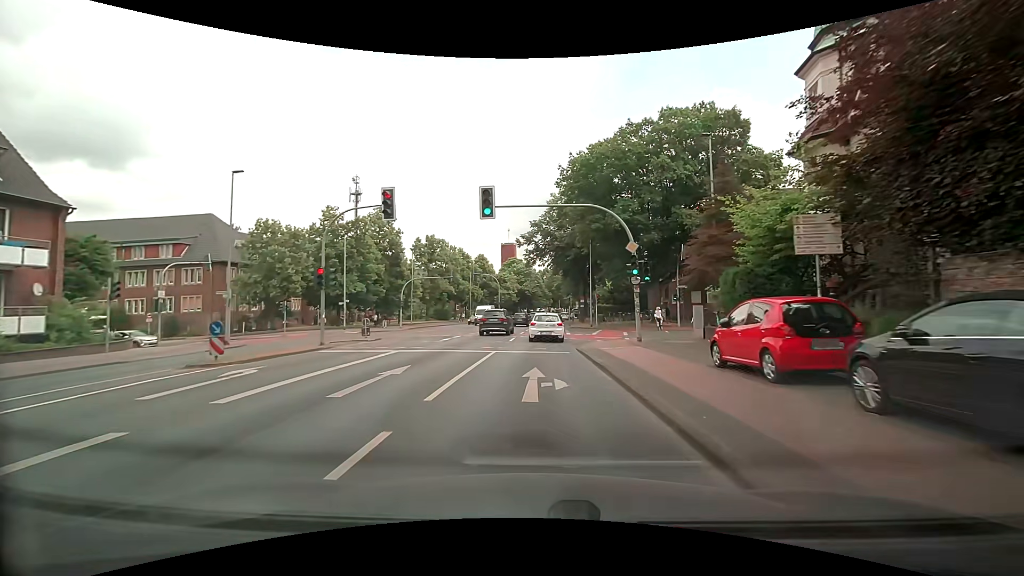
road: secondary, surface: asphalt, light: Day
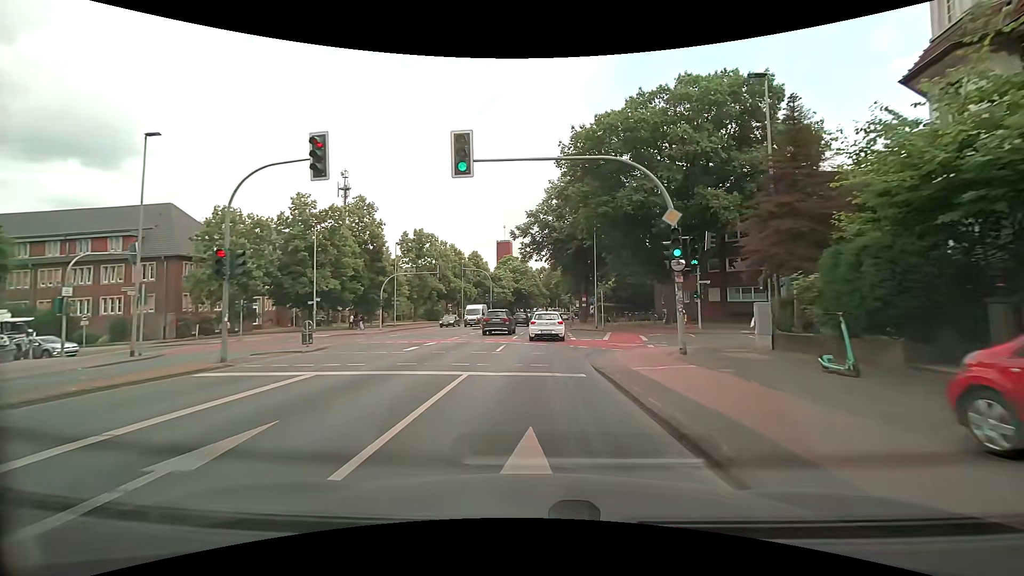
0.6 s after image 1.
(+0.1, +6.5) m; 0°
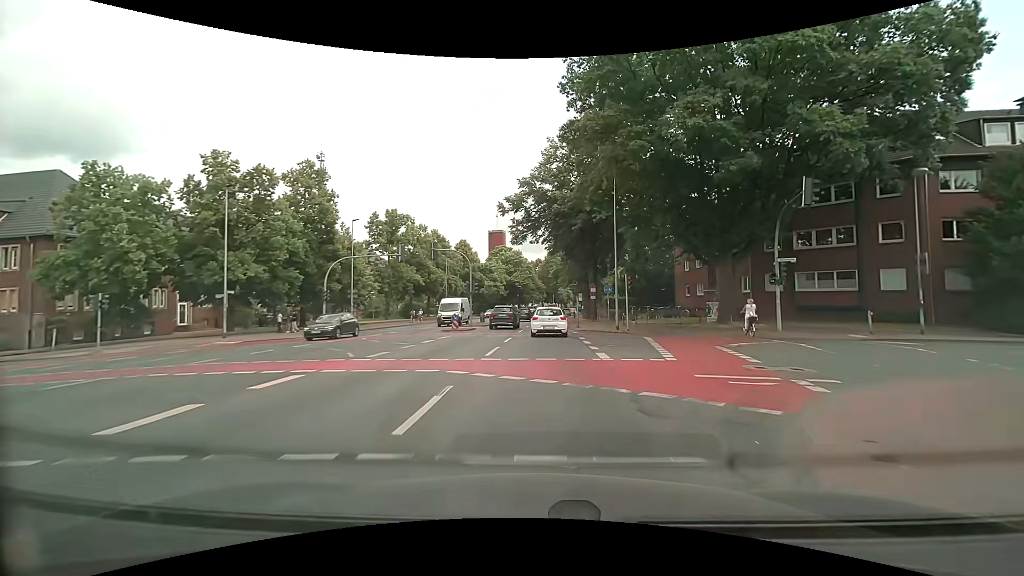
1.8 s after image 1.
(+0.1, +13.0) m; +1°
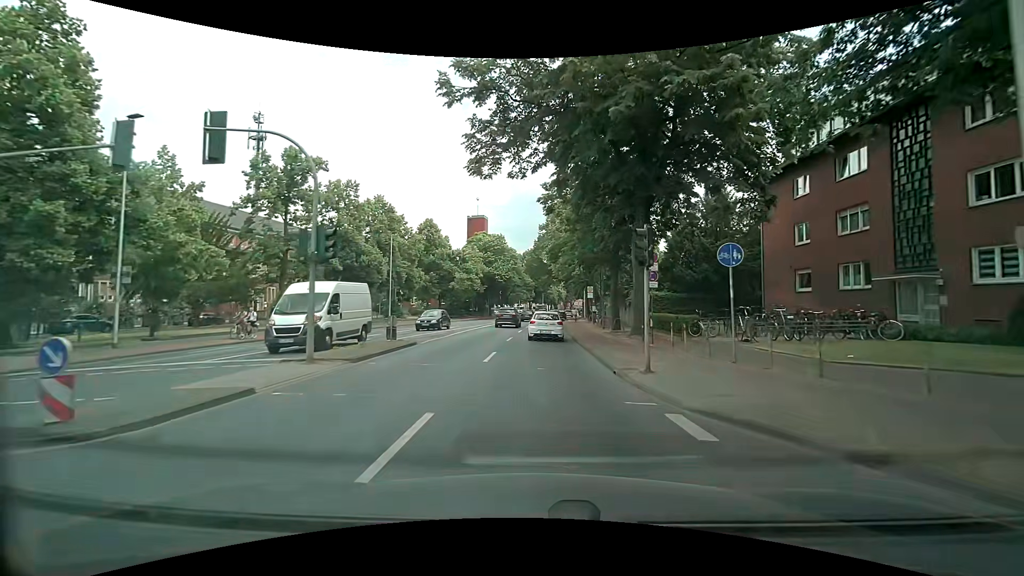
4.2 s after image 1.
(+0.3, +25.8) m; +1°
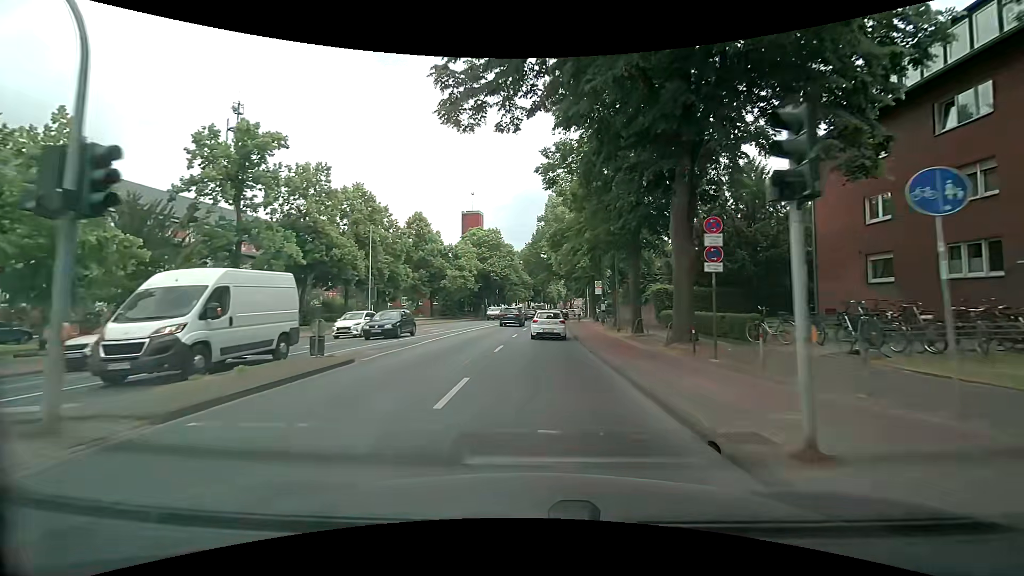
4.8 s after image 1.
(0.0, +6.6) m; 0°
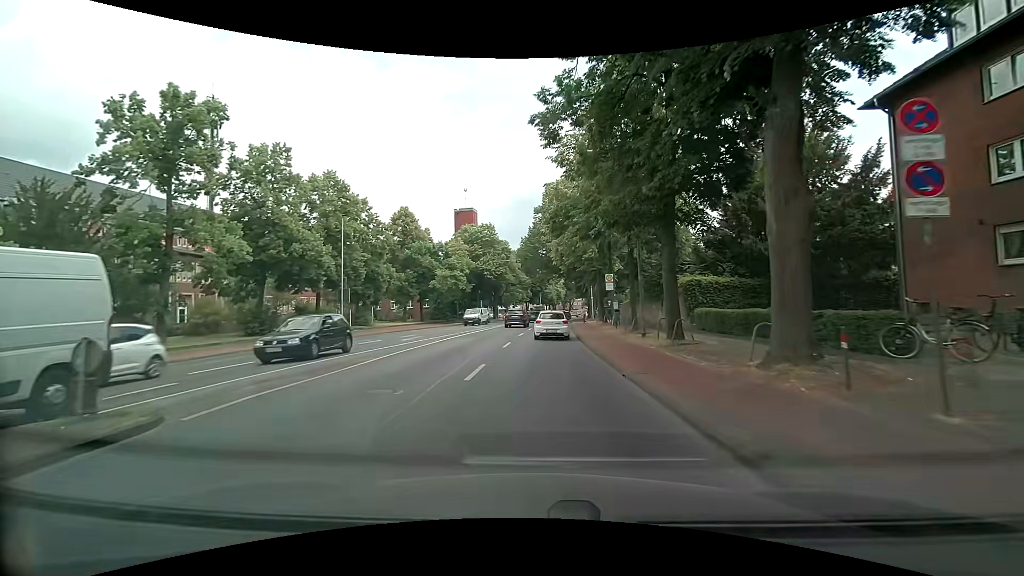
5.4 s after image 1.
(0.0, +6.7) m; 0°
